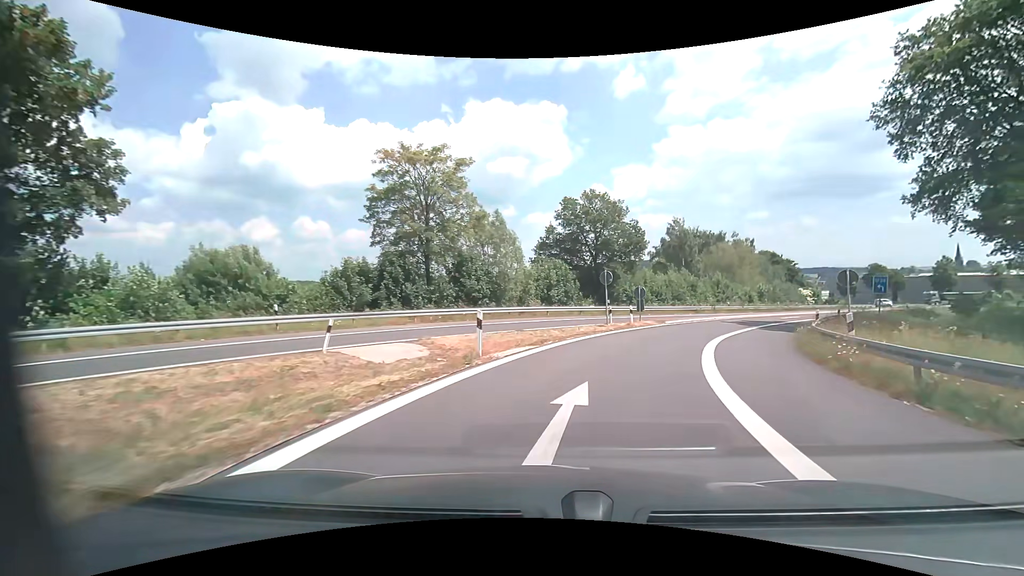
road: motorway_link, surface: asphalt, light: Day
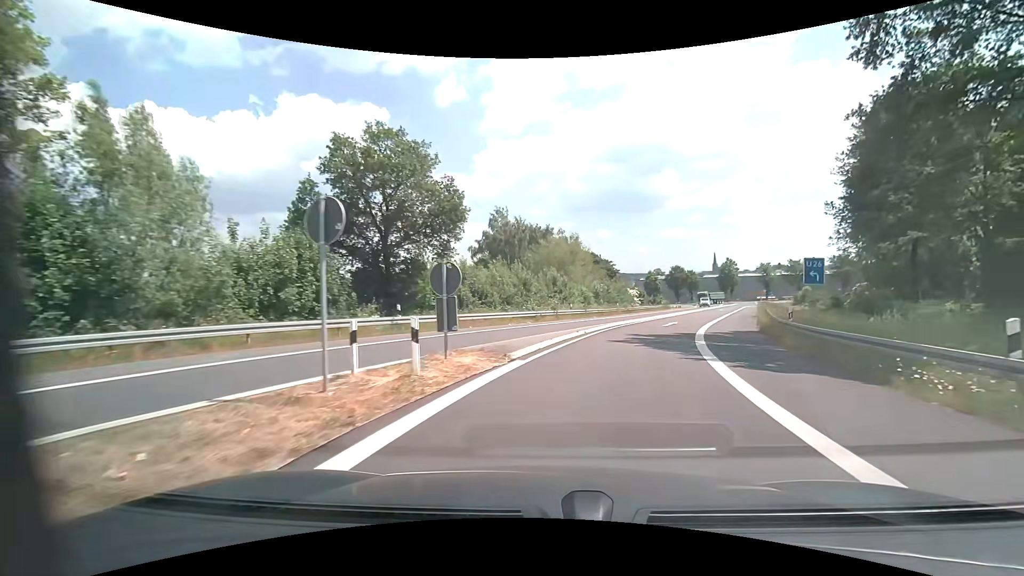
(+3.3, +19.7) m; +20°
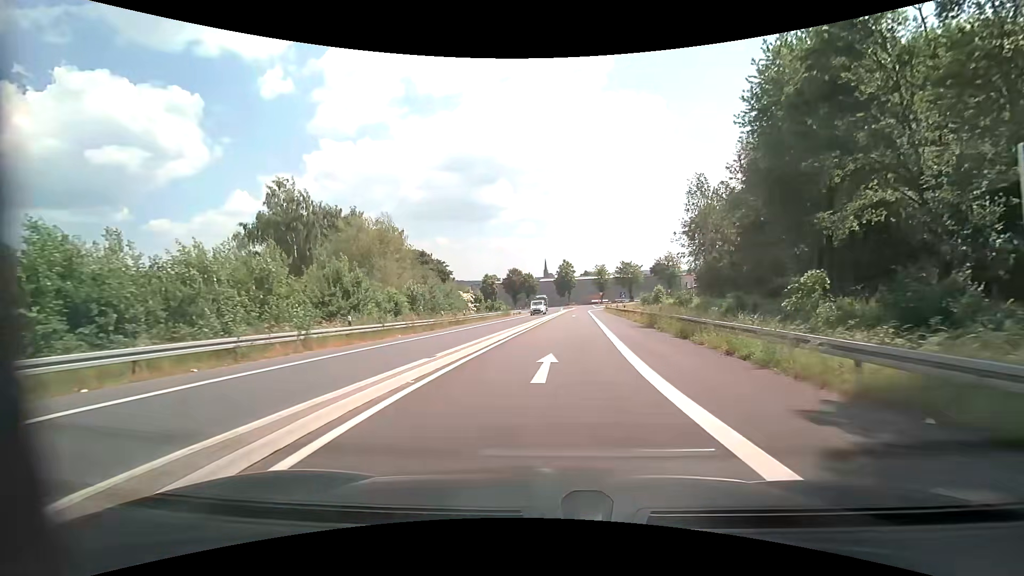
(+3.3, +19.9) m; +18°
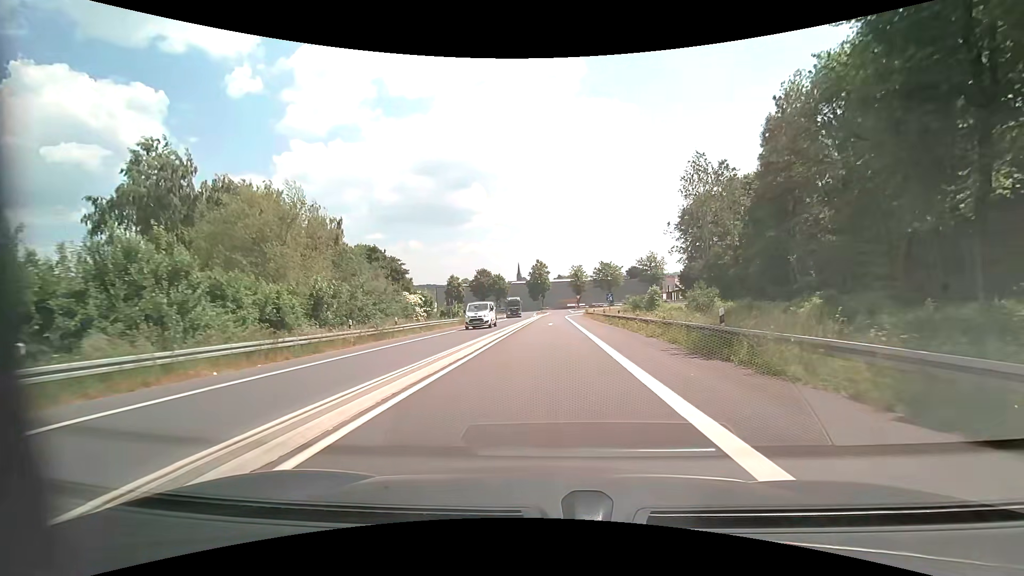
(+0.6, +14.2) m; +3°
